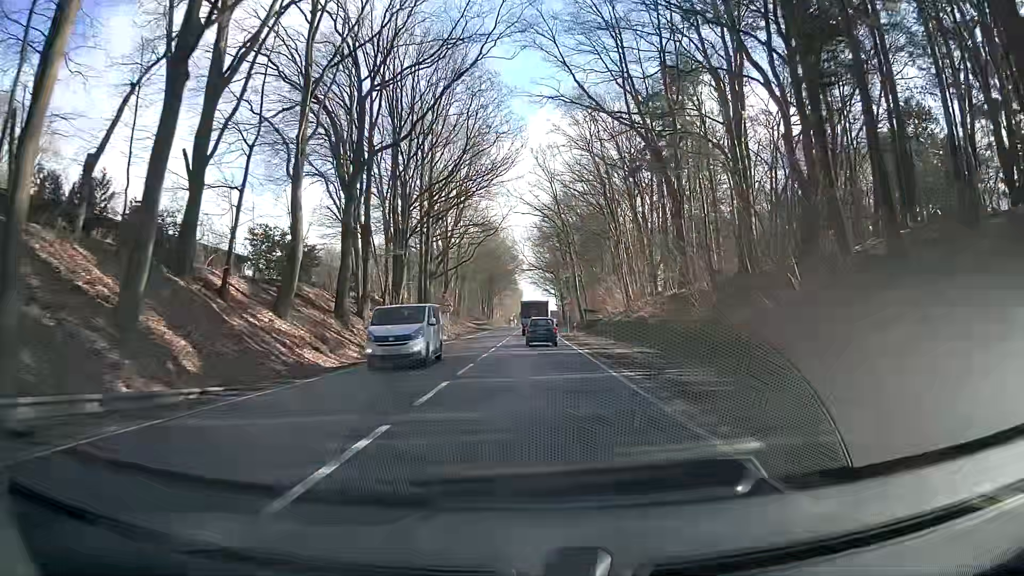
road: primary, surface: asphalt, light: Day
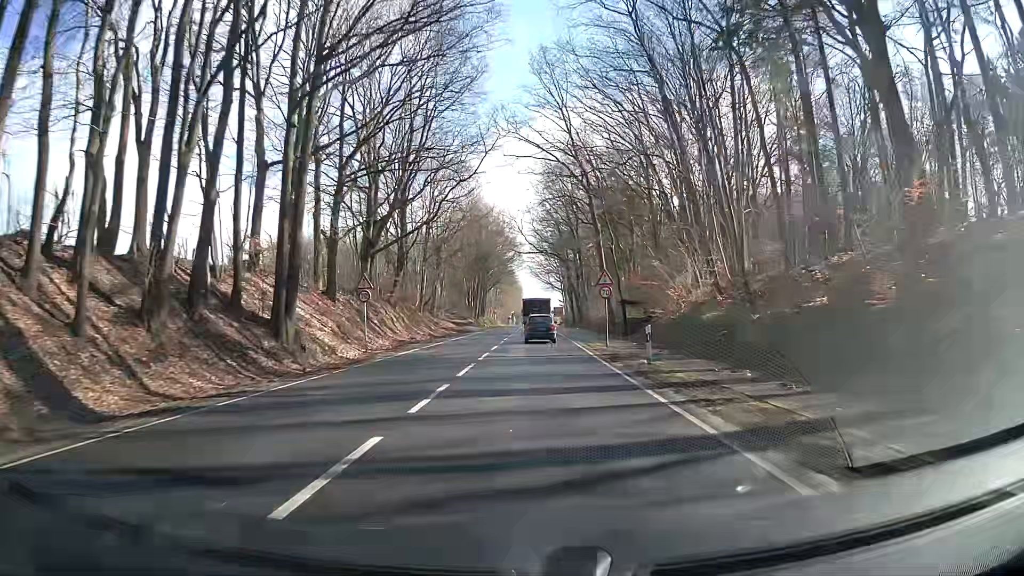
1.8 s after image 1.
(-0.2, +31.5) m; 0°
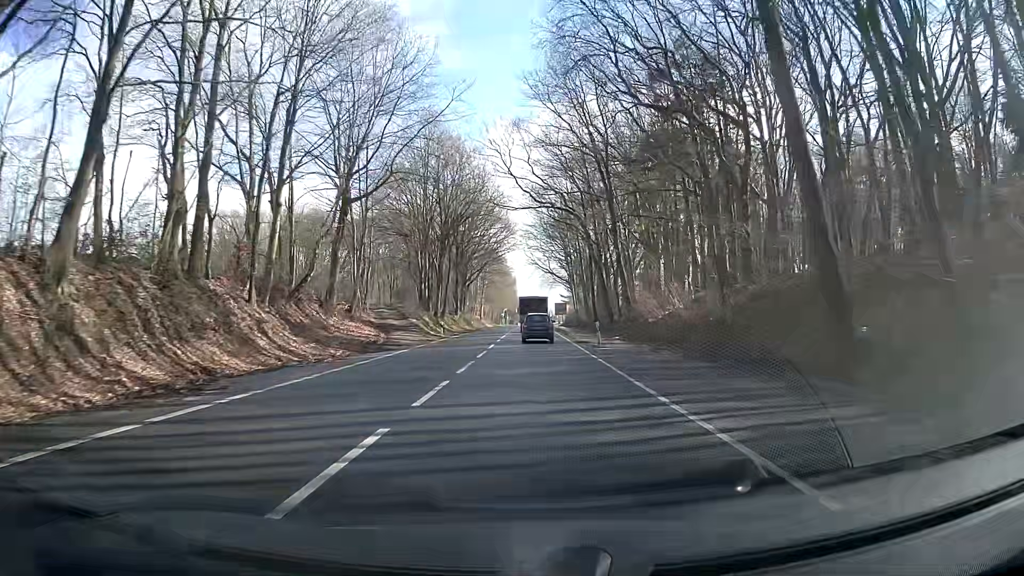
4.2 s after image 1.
(-0.8, +42.1) m; -1°
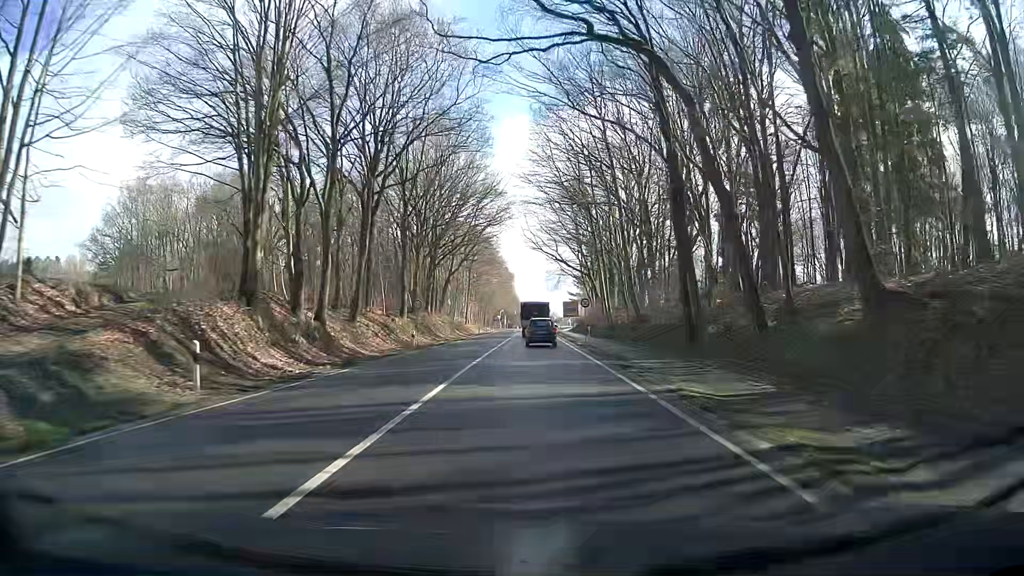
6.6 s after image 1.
(0.0, +39.0) m; -1°
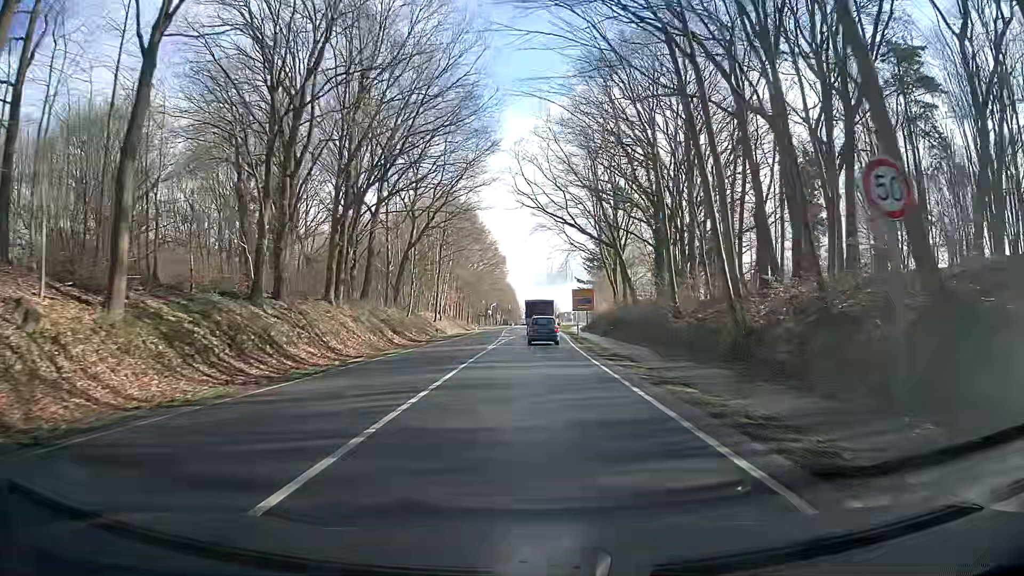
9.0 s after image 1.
(+0.1, +37.5) m; 0°
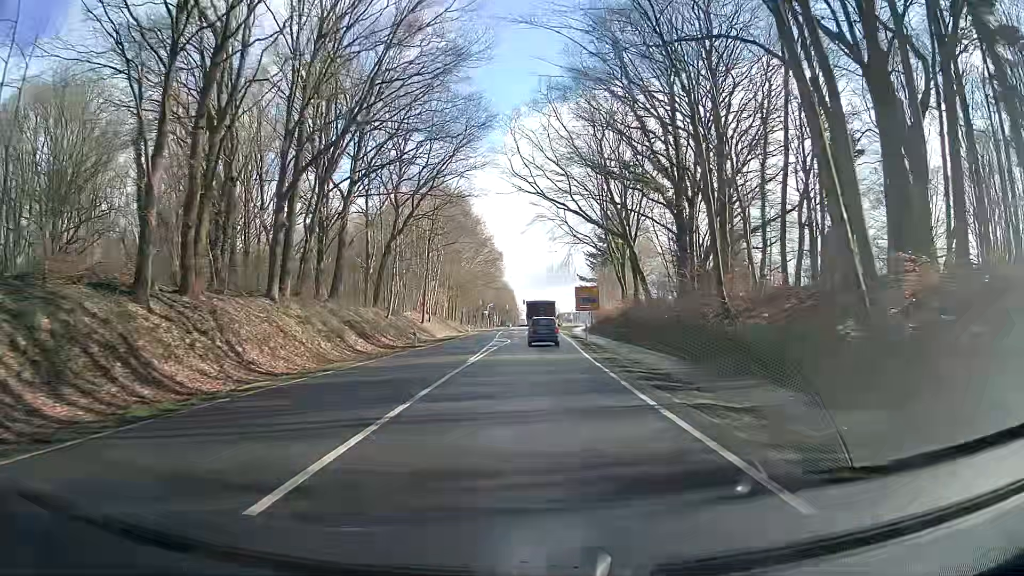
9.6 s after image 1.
(+0.1, +9.2) m; +2°
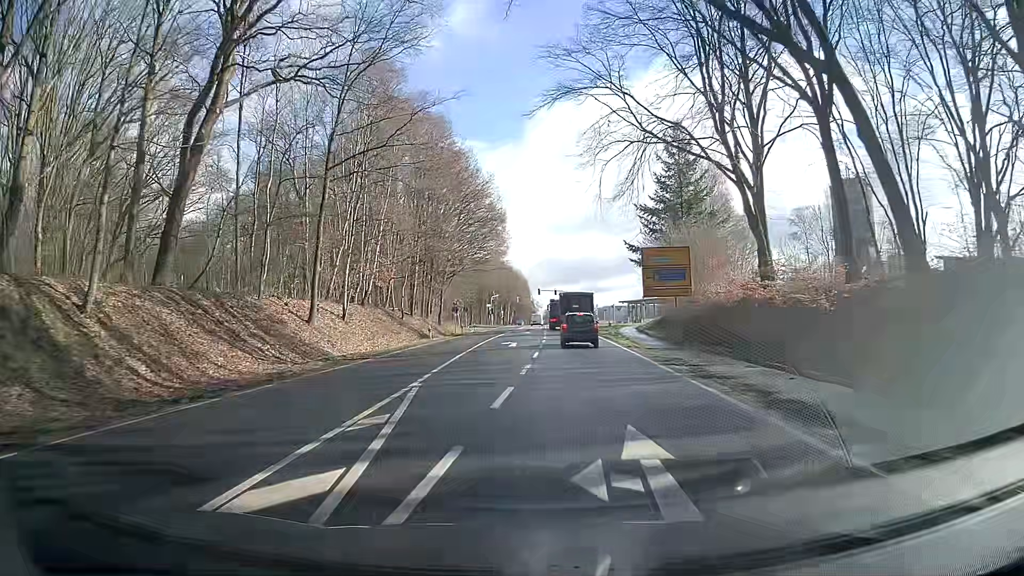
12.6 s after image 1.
(-0.8, +44.5) m; -3°
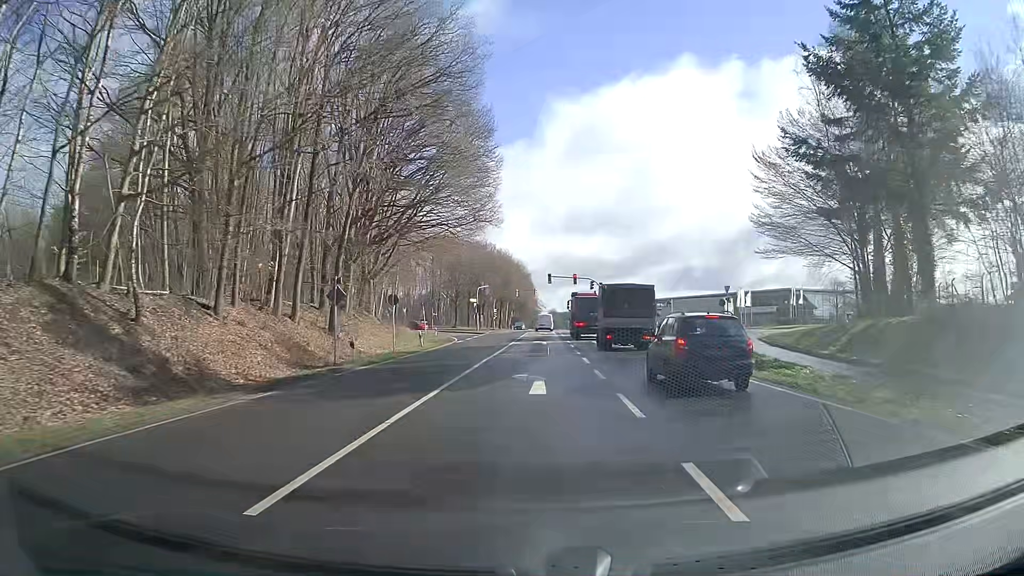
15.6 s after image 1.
(+0.4, +43.5) m; 0°
(0, +10) (0, +20) (+1, +30) (+1, +40) (+1, +50) (+1, +60) (+2, +70) (+1, +80) (0, +90) (-4, +99) m
